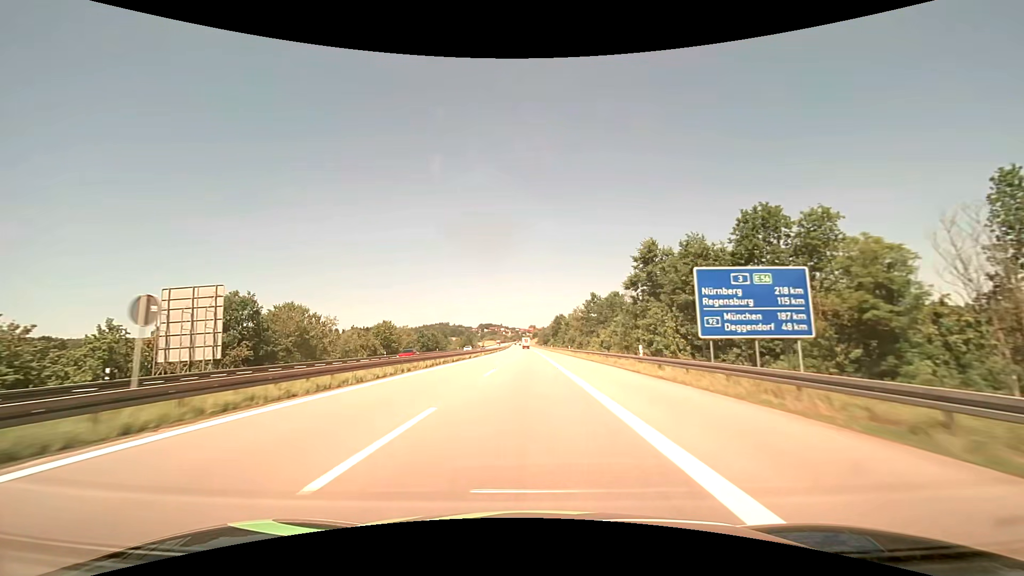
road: motorway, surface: asphalt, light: Day
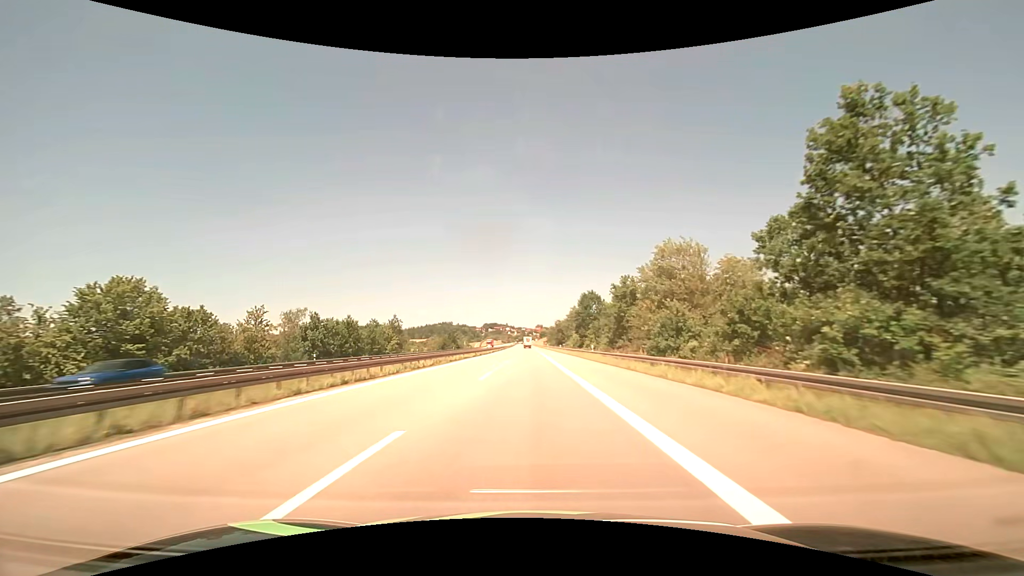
(-0.2, +74.4) m; -1°
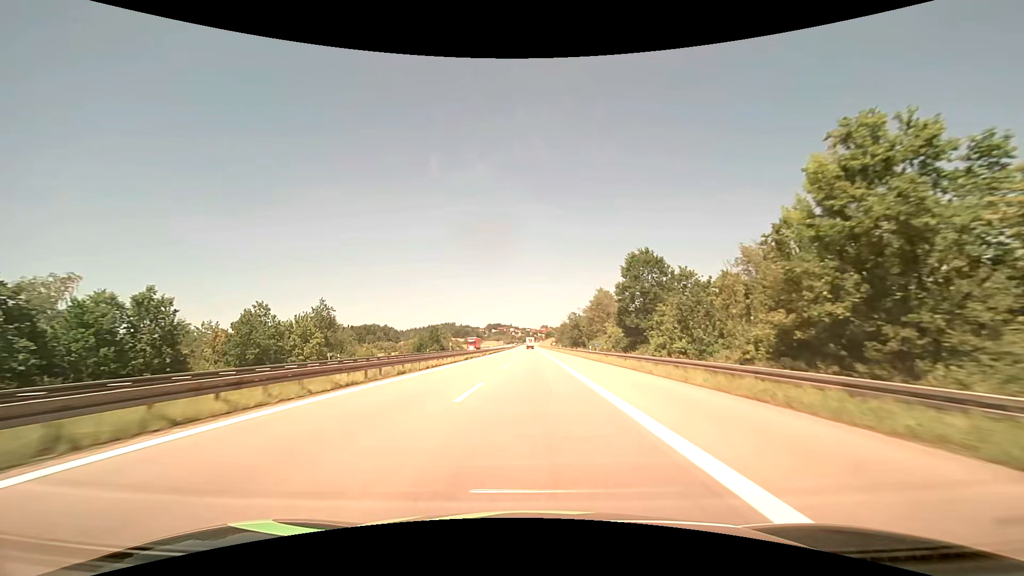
(-0.2, +43.5) m; 0°
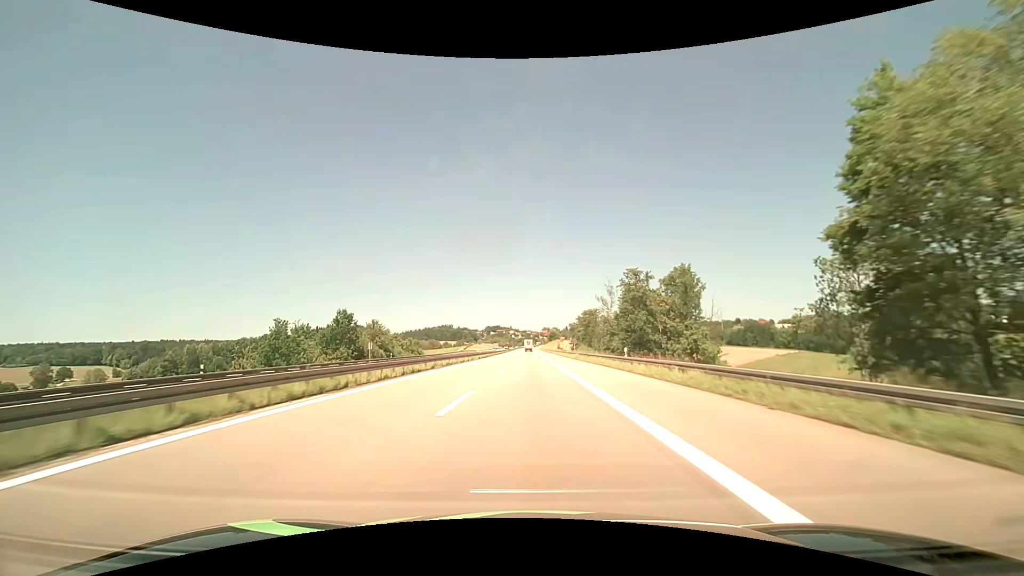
(-0.1, +74.0) m; 0°
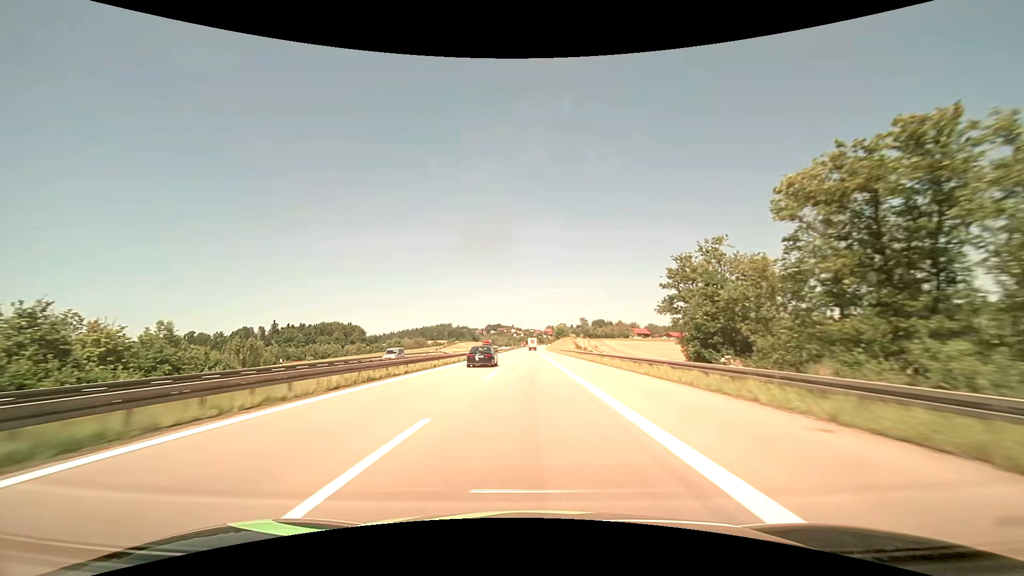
(-0.2, +79.7) m; 0°
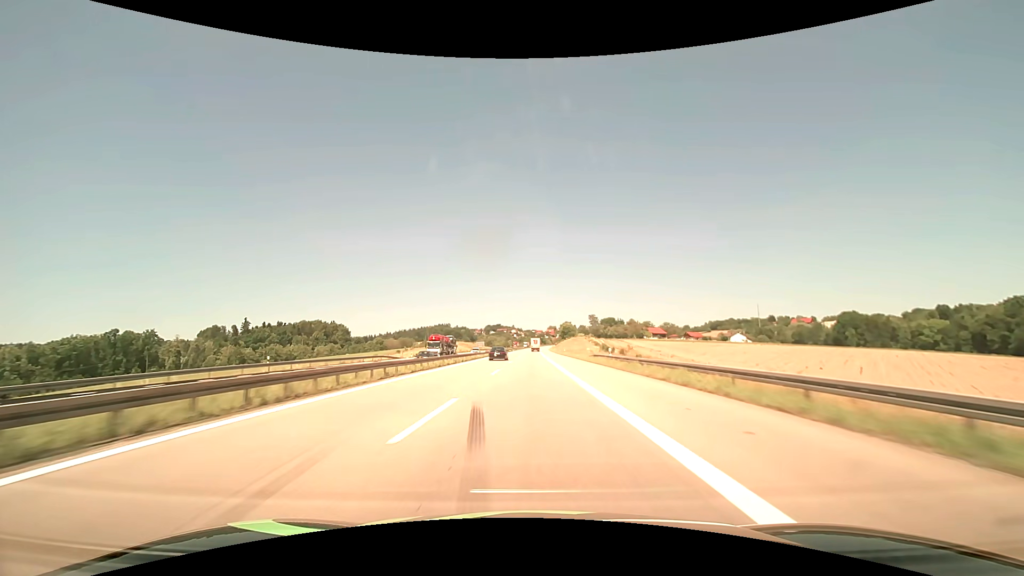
(0.0, +50.7) m; 0°
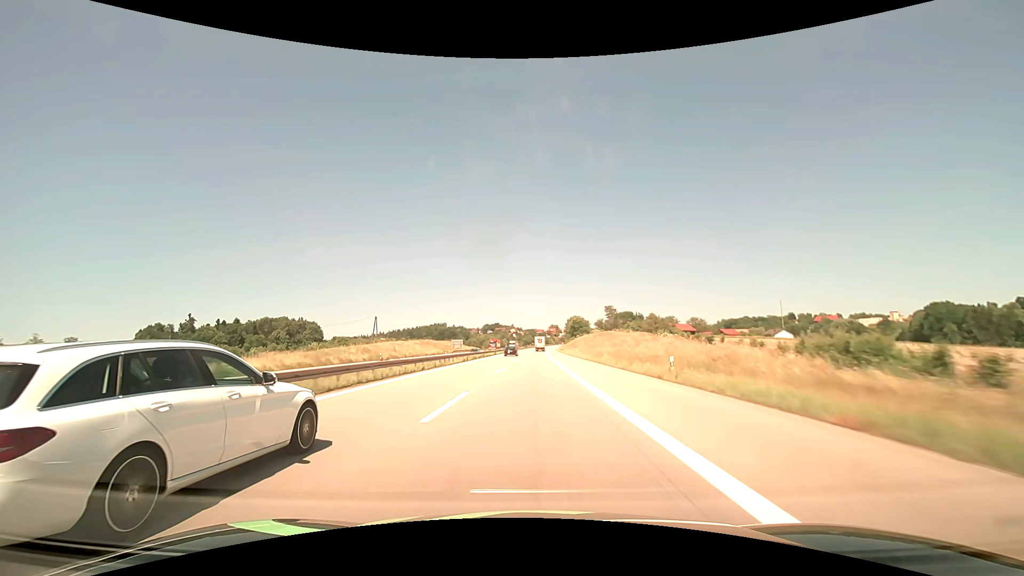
(0.0, +70.8) m; 0°
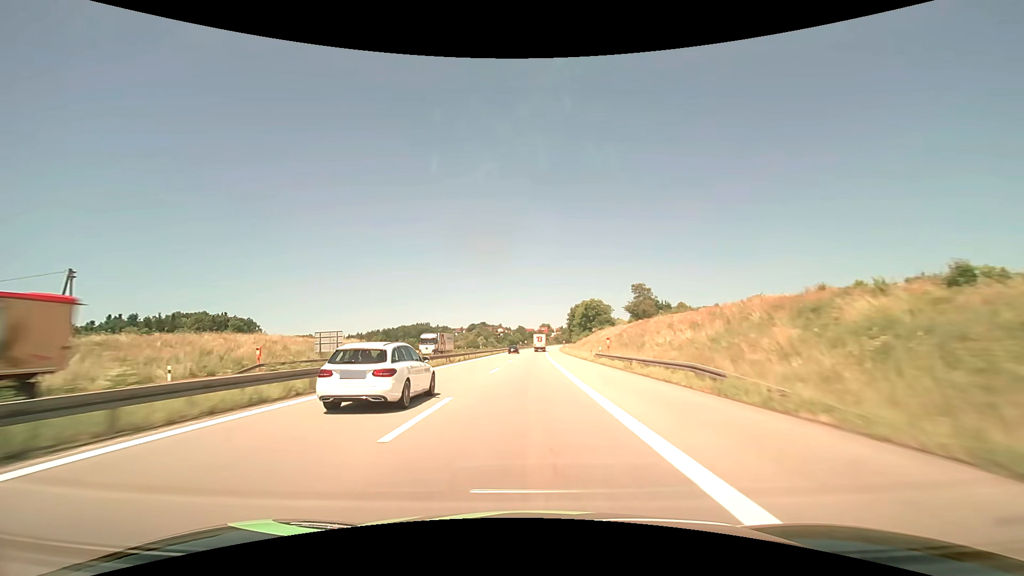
(+0.9, +92.3) m; +1°
(0, +10) (0, +20) (0, +30) (0, +40) (0, +50) (0, +60) (+1, +70) (+1, +80) (+1, +90) (+1, +100) m
